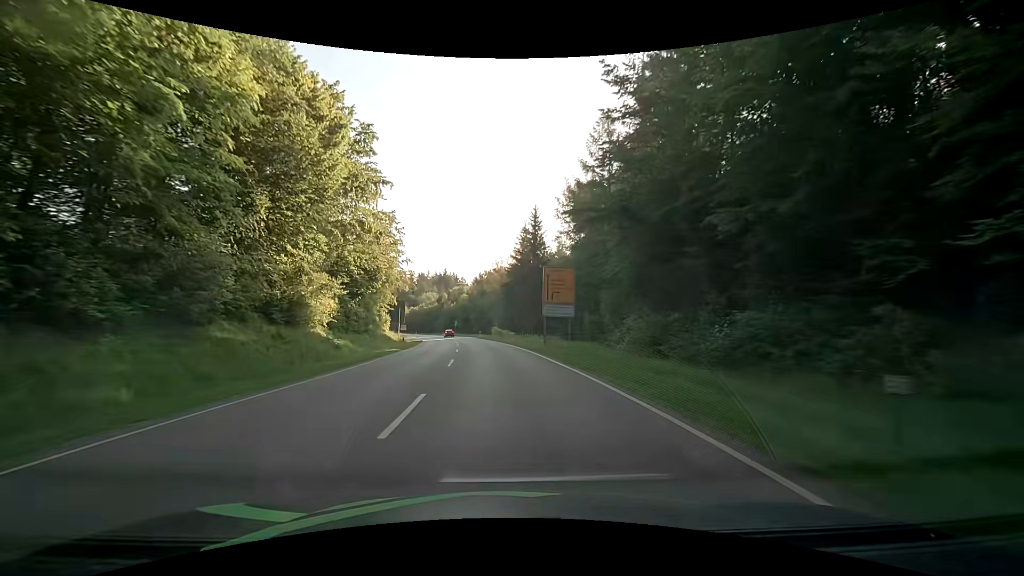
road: secondary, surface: asphalt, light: Day
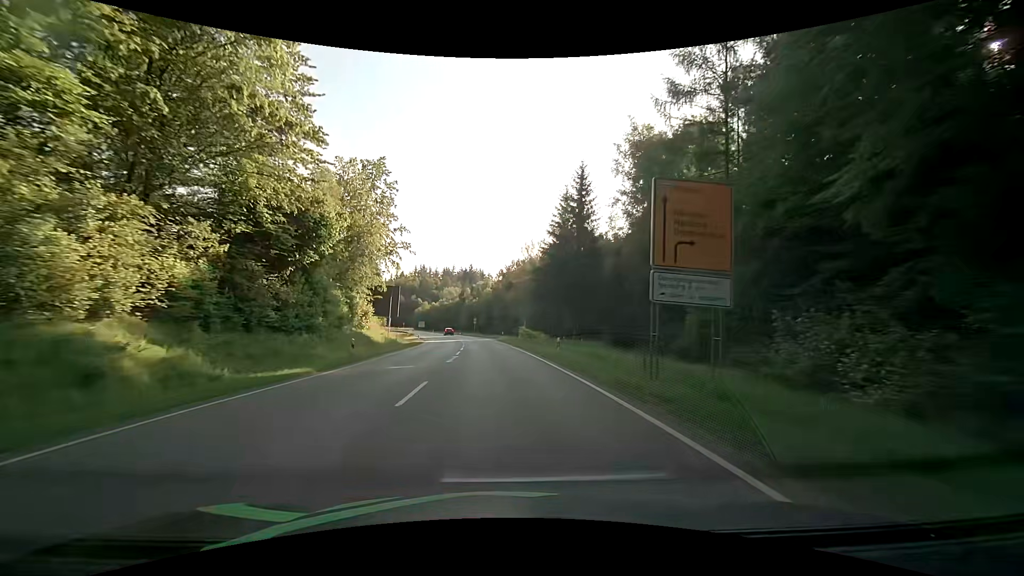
(-0.6, +21.6) m; -3°
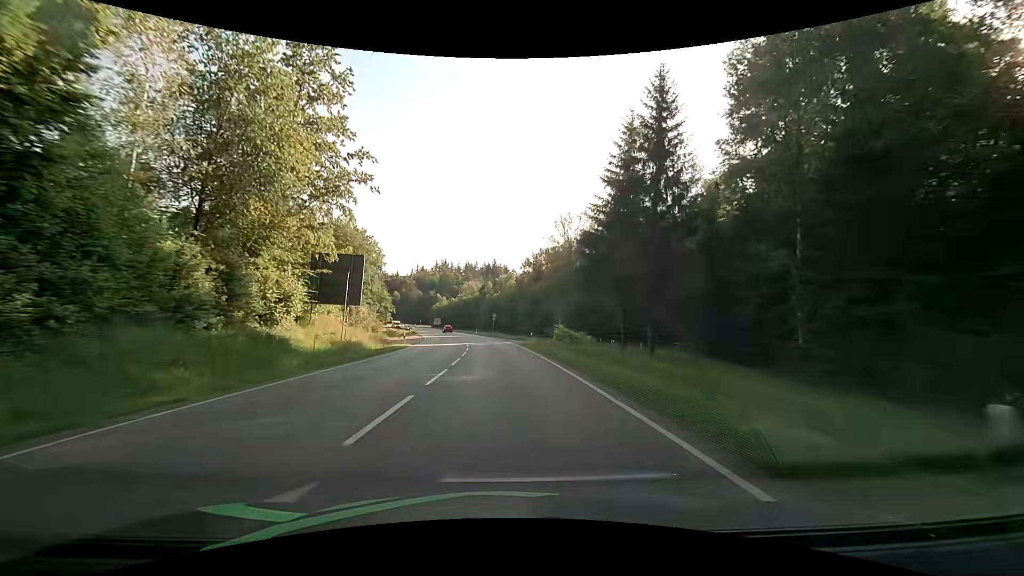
(-0.5, +21.6) m; -3°
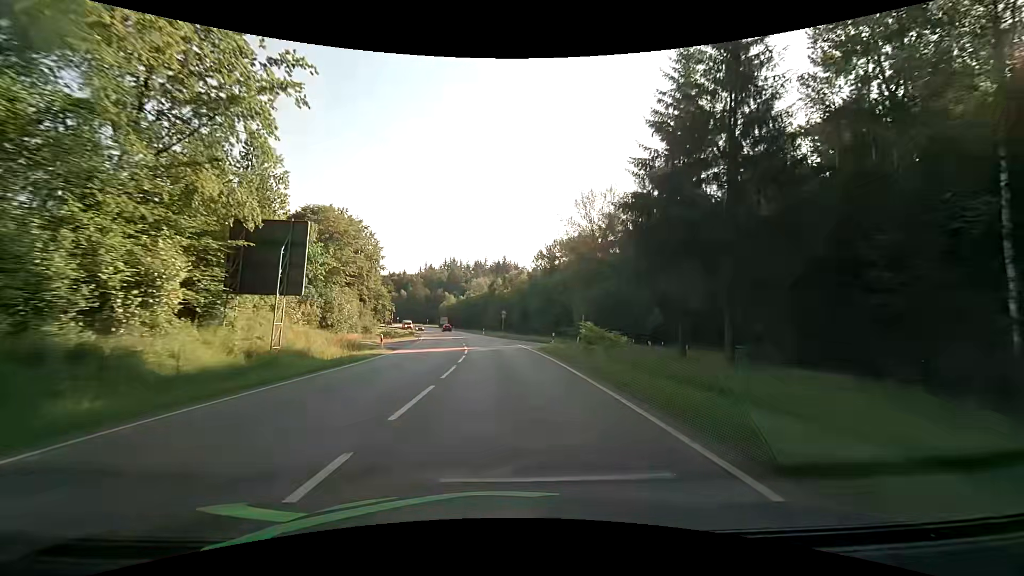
(-0.1, +10.8) m; -1°
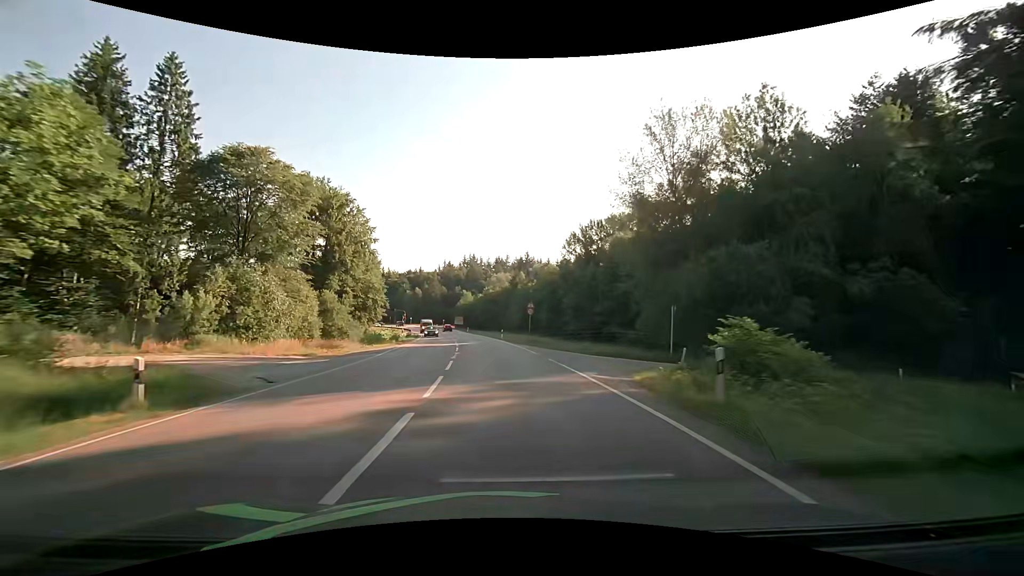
(-0.4, +21.7) m; -3°
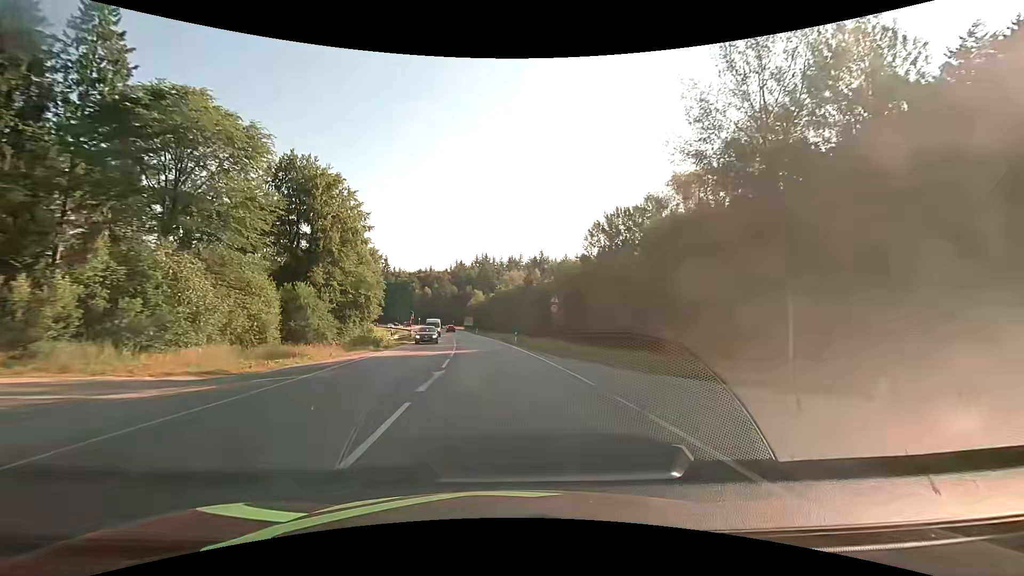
(-0.1, +10.8) m; -1°
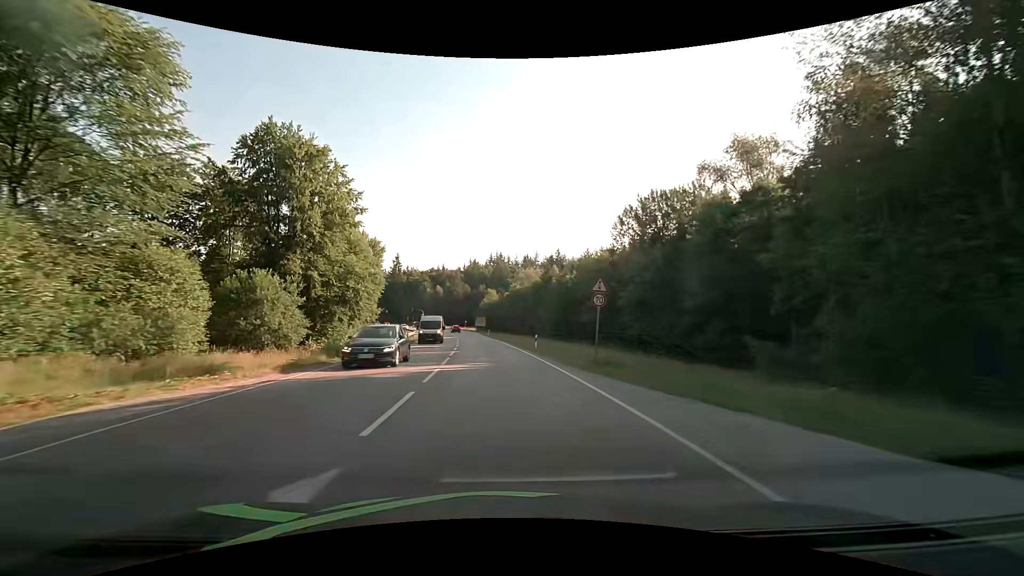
(-0.2, +10.8) m; -2°
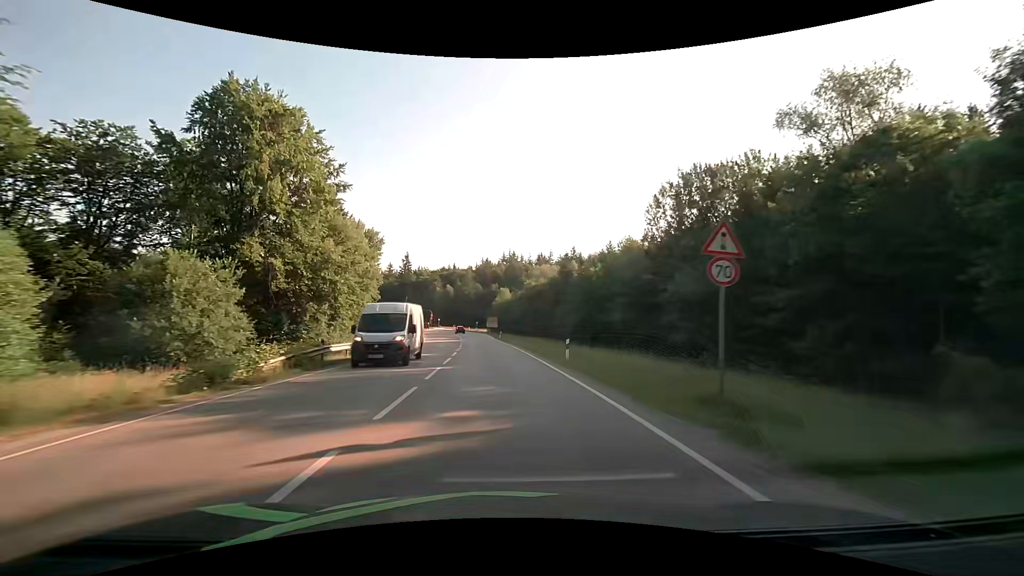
(-0.1, +10.8) m; -1°
(0, +10) (0, +20) (-1, +30) (-2, +40) (-3, +50) (-4, +60) (-5, +70) (-6, +80) (-7, +90) (-9, +99) m
